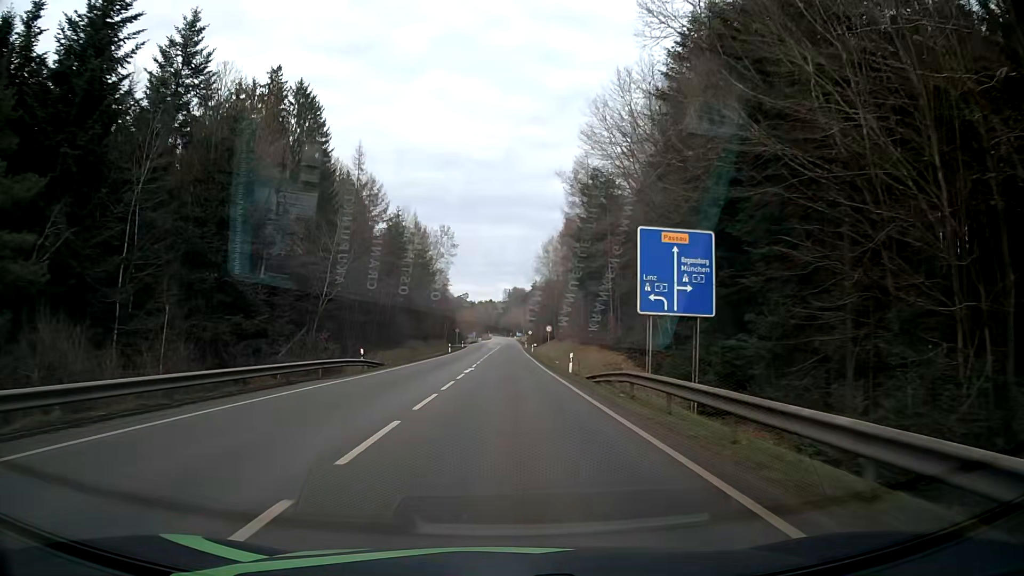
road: secondary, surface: asphalt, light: Day
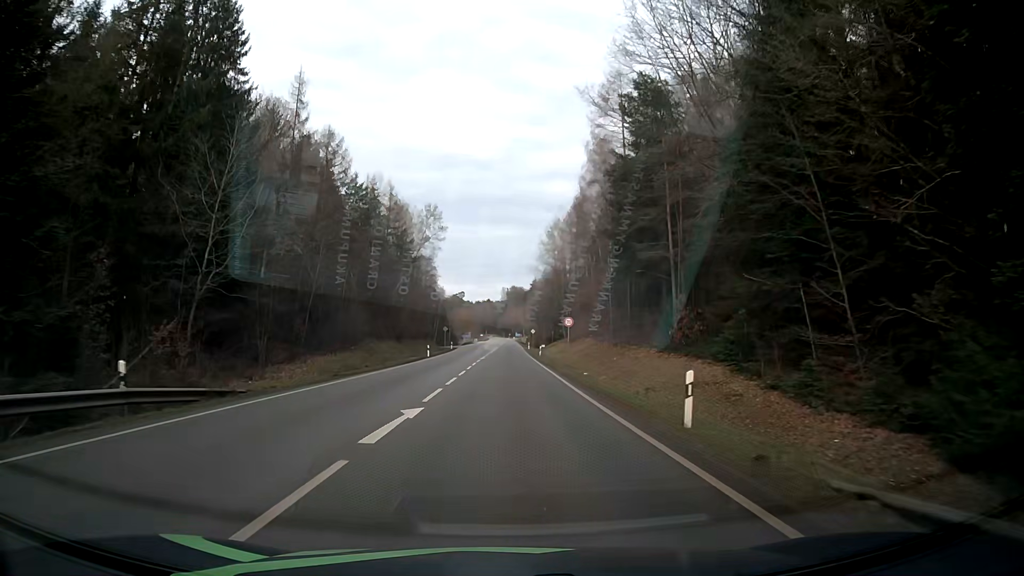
(+0.2, +22.0) m; 0°
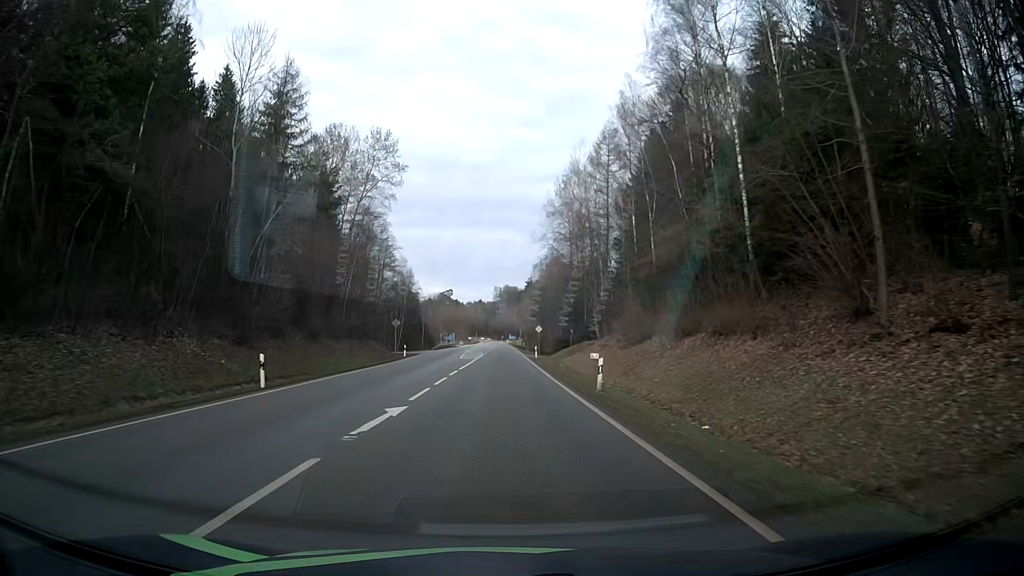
(+0.3, +41.8) m; +1°
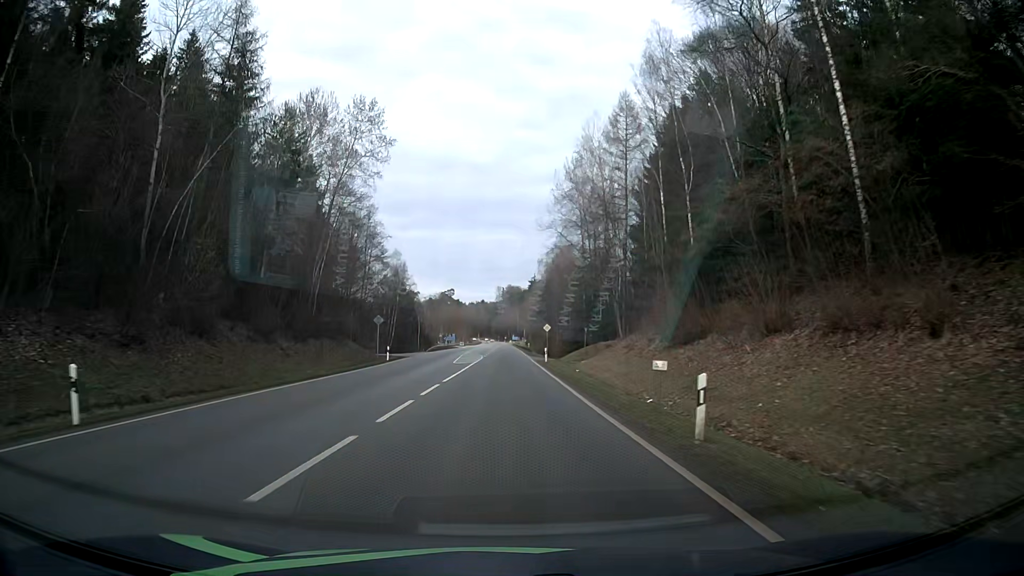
(-0.1, +10.2) m; 0°
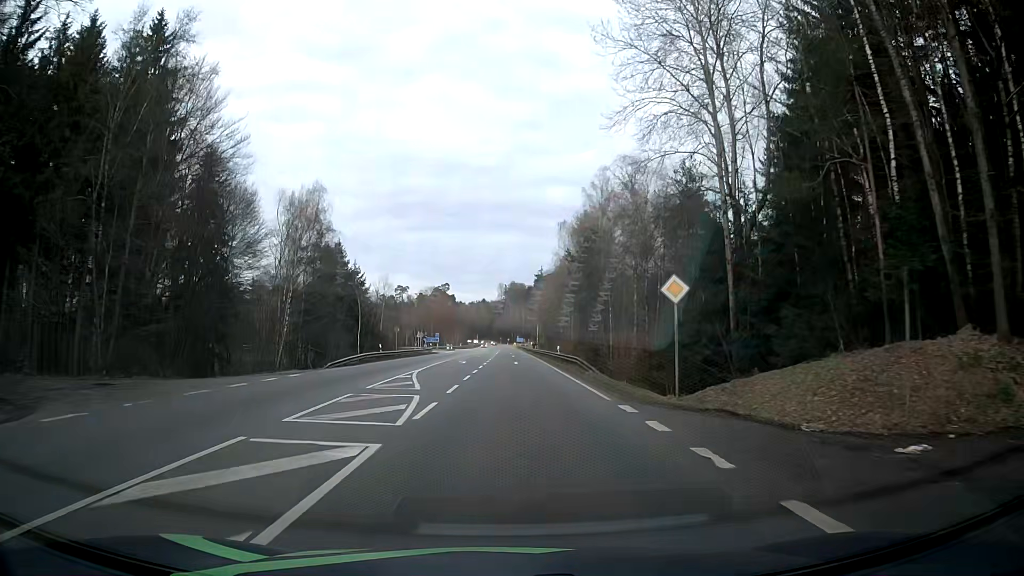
(-0.8, +50.3) m; 0°
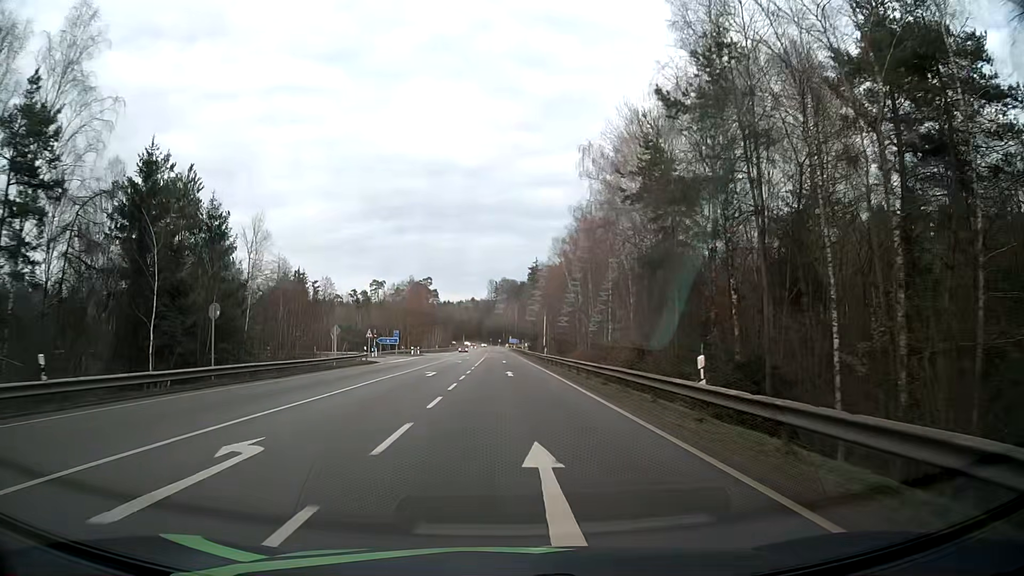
(-0.2, +39.4) m; 0°
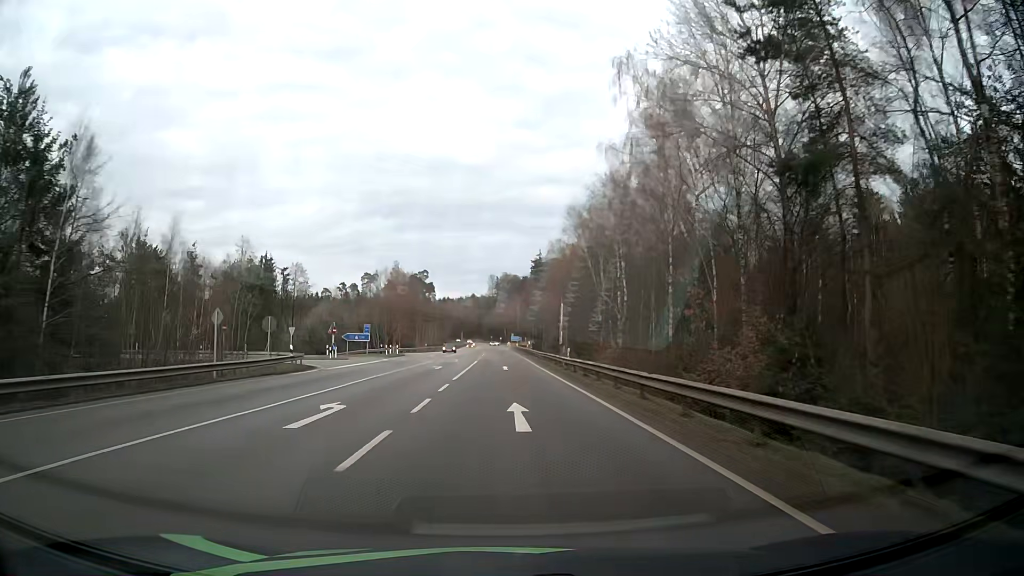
(0.0, +19.4) m; 0°
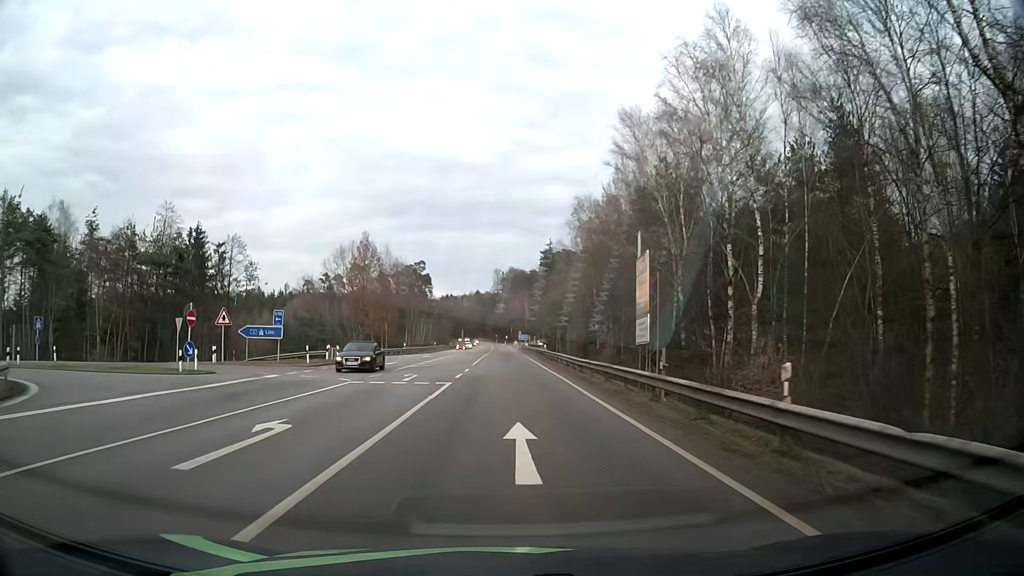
(0.0, +28.8) m; 0°
(0, +10) (0, +20) (0, +30) (0, +40) (0, +50) (0, +60) (0, +70) (0, +80) (0, +90) (0, +100) m
